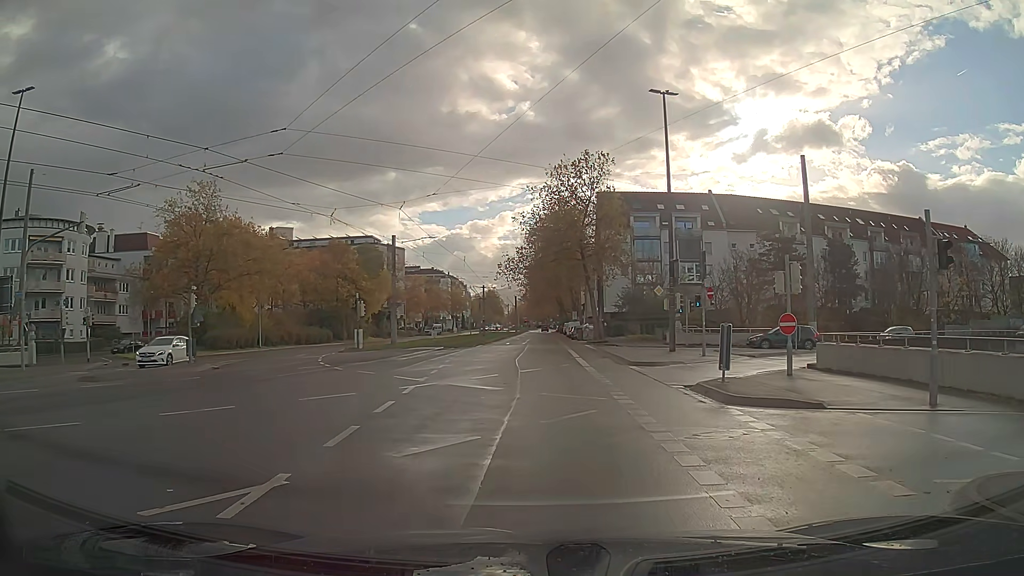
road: tertiary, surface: asphalt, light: Day
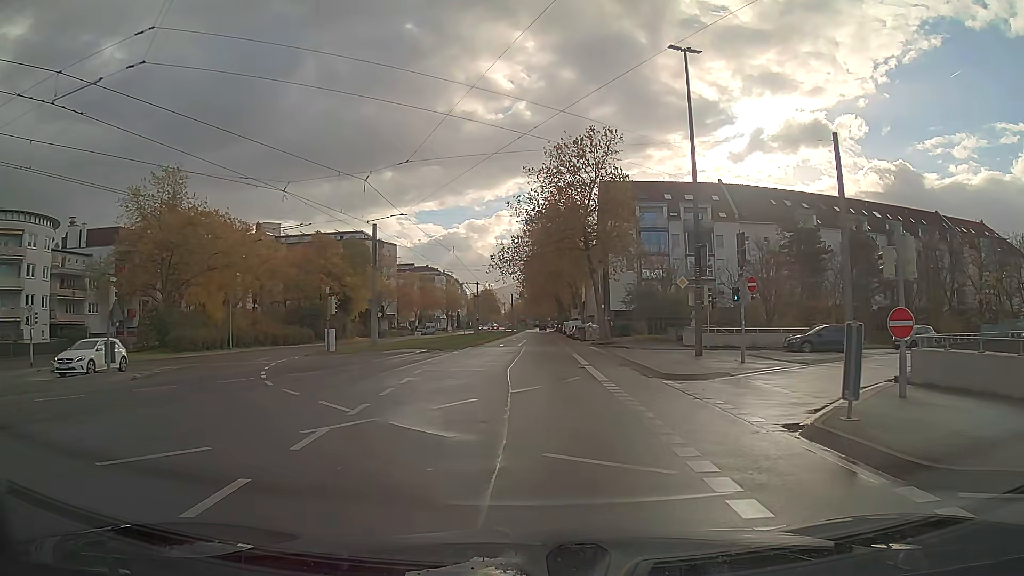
(0.0, +6.5) m; 0°
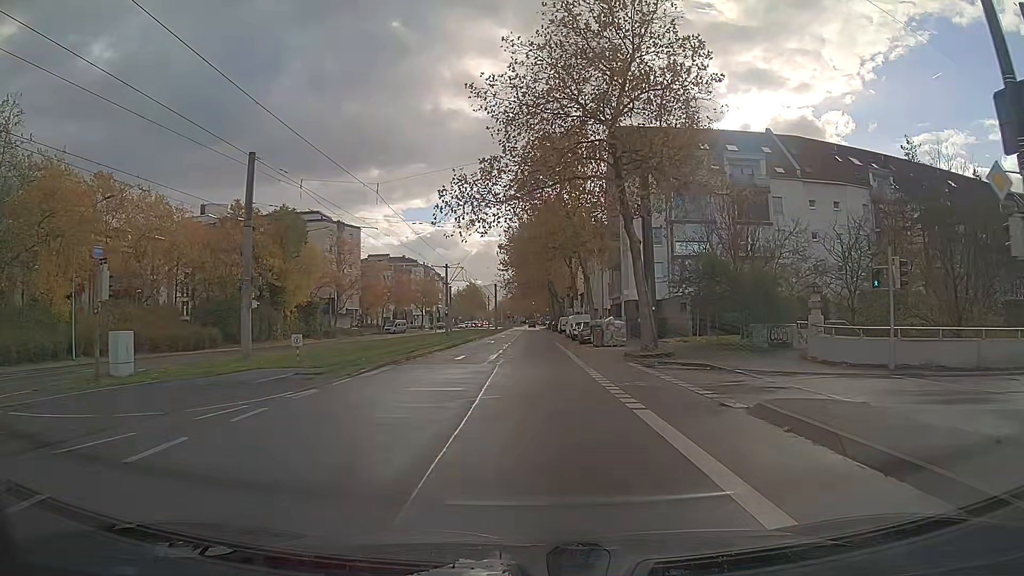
(+0.2, +22.3) m; +1°
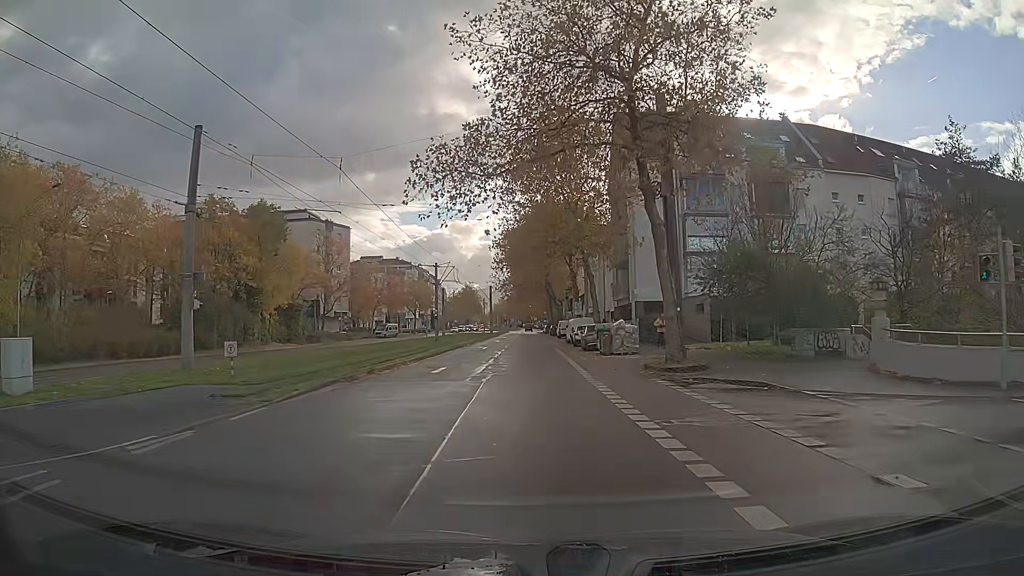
(0.0, +5.4) m; 0°
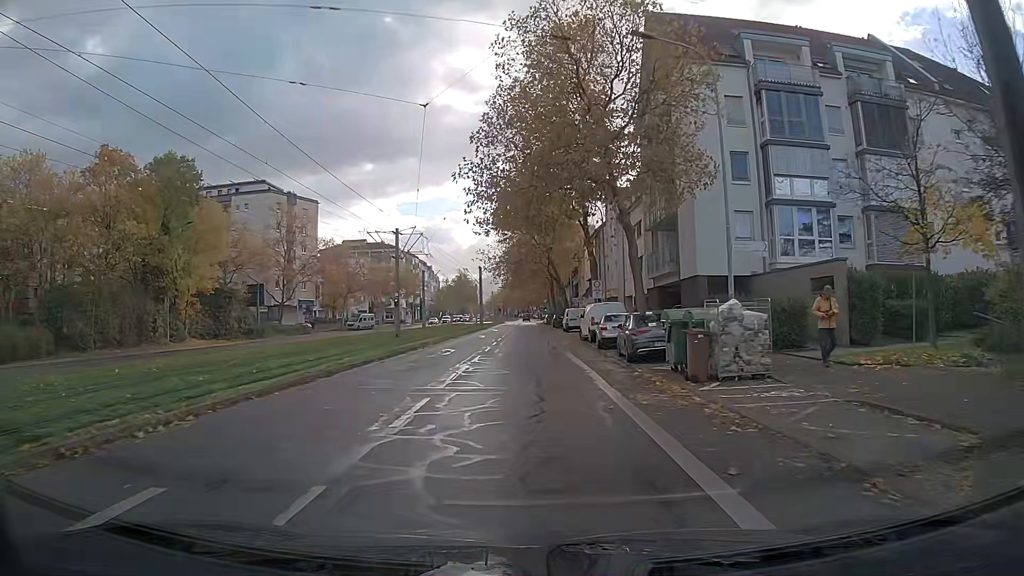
(0.0, +17.8) m; 0°
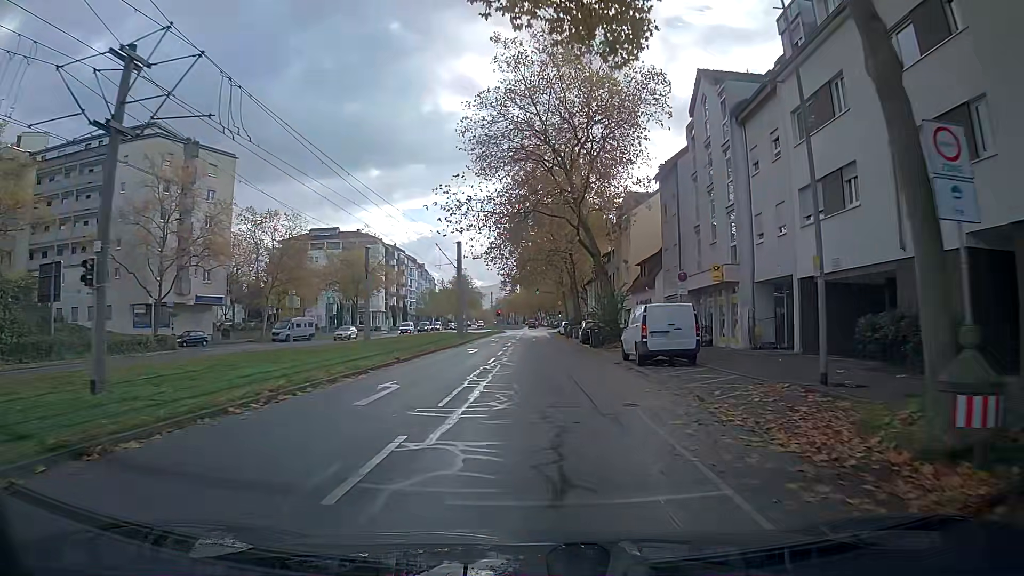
(-0.3, +33.2) m; -1°
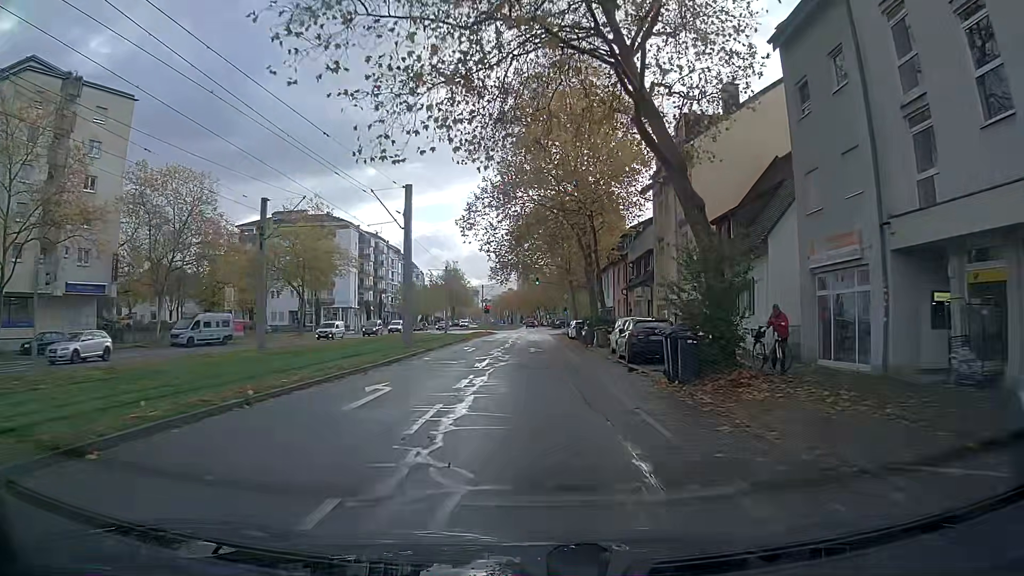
(+0.2, +20.7) m; 0°
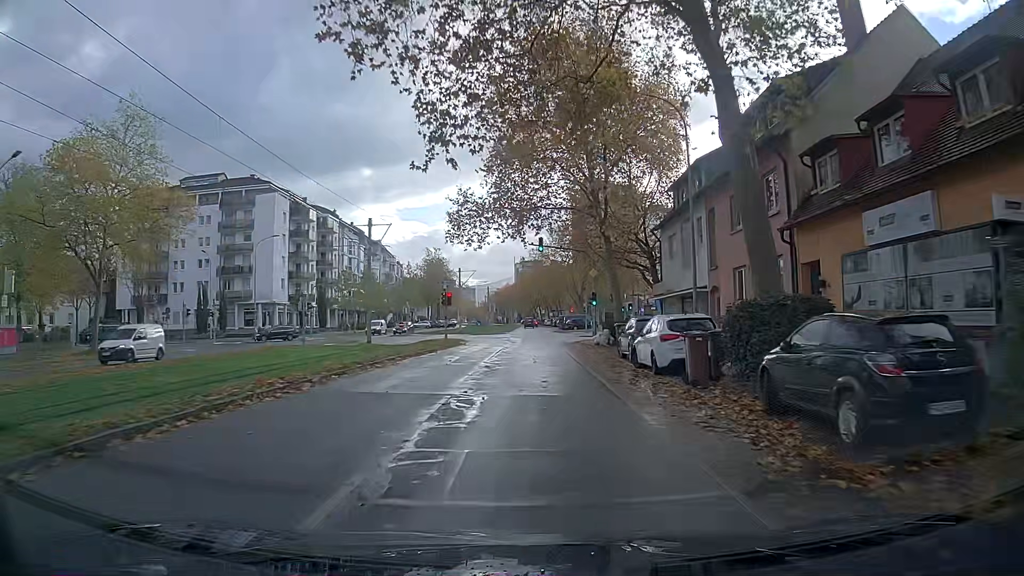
(0.0, +34.7) m; 0°
(0, +10) (0, +20) (0, +30) (0, +40) (0, +50) (0, +60) (-1, +70) (-1, +80) (-1, +90) (-1, +100) m
